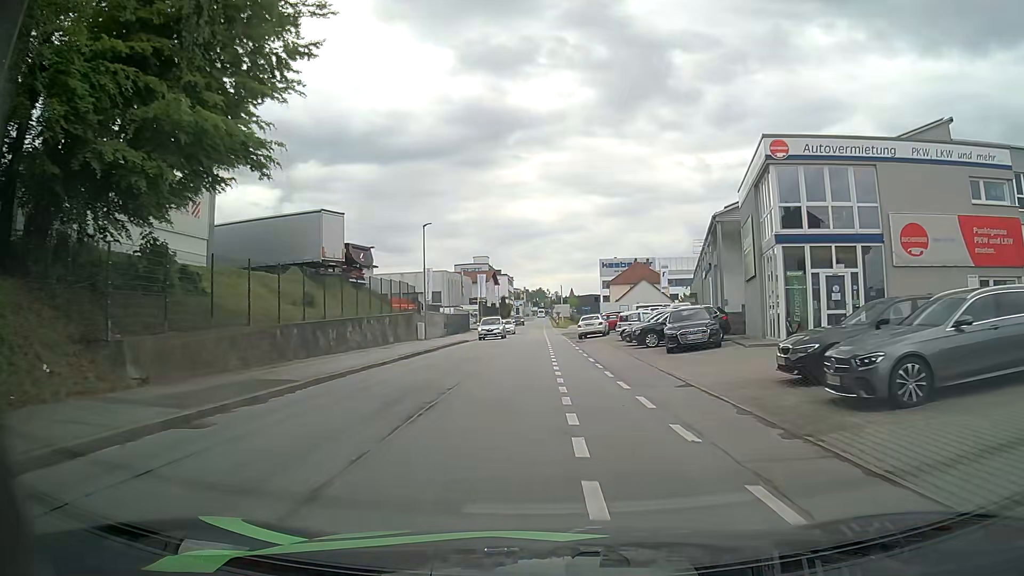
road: residential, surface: asphalt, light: Day
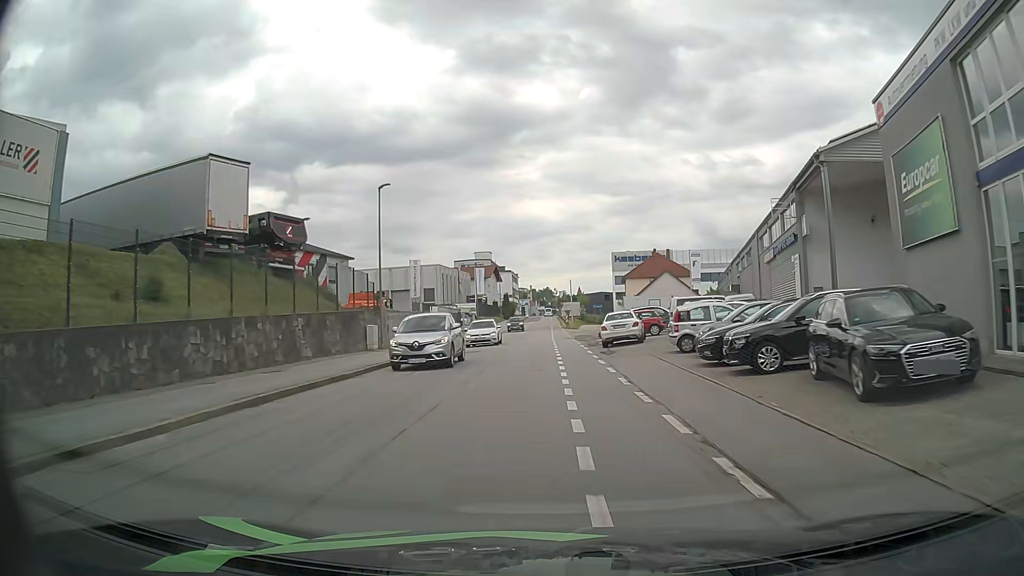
(-0.1, +14.3) m; 0°
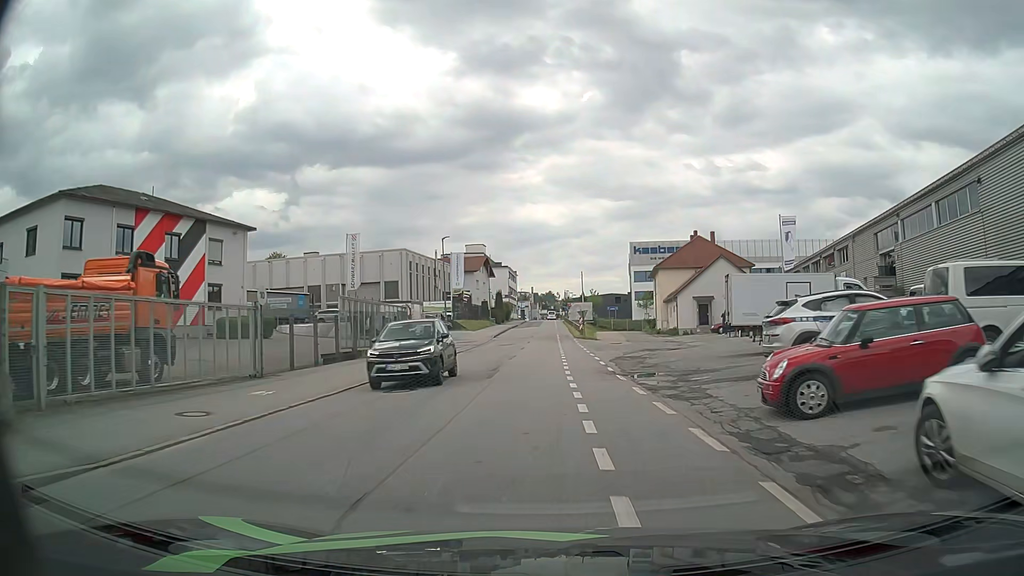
(-0.3, +27.7) m; -1°
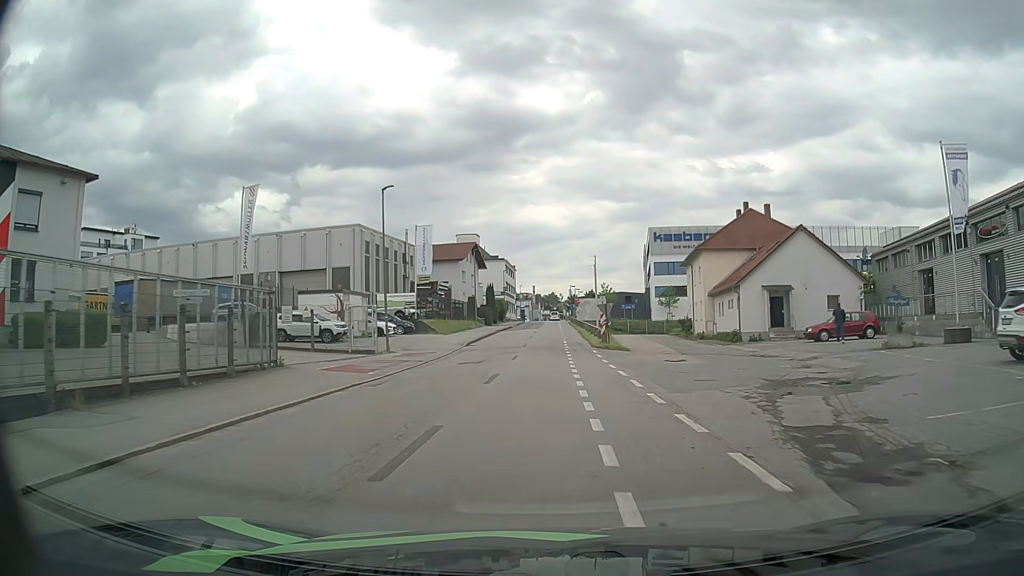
(+0.2, +20.3) m; +1°
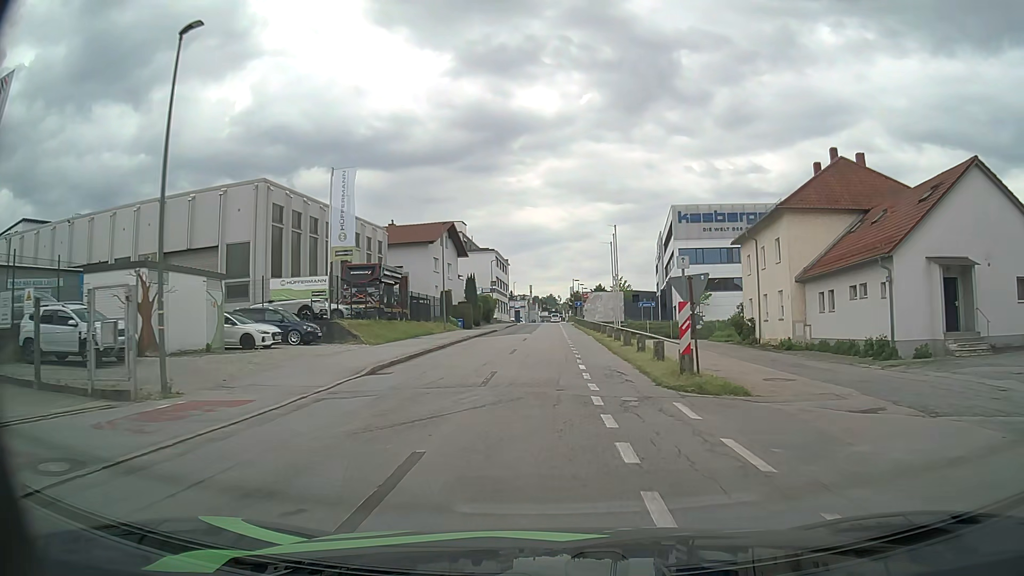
(-0.1, +20.3) m; 0°
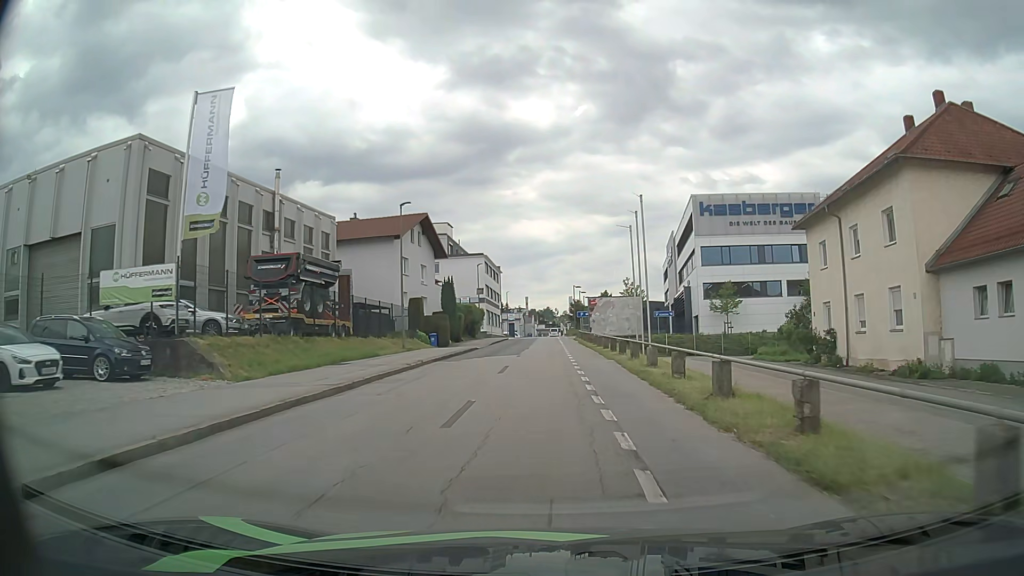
(0.0, +13.5) m; 0°
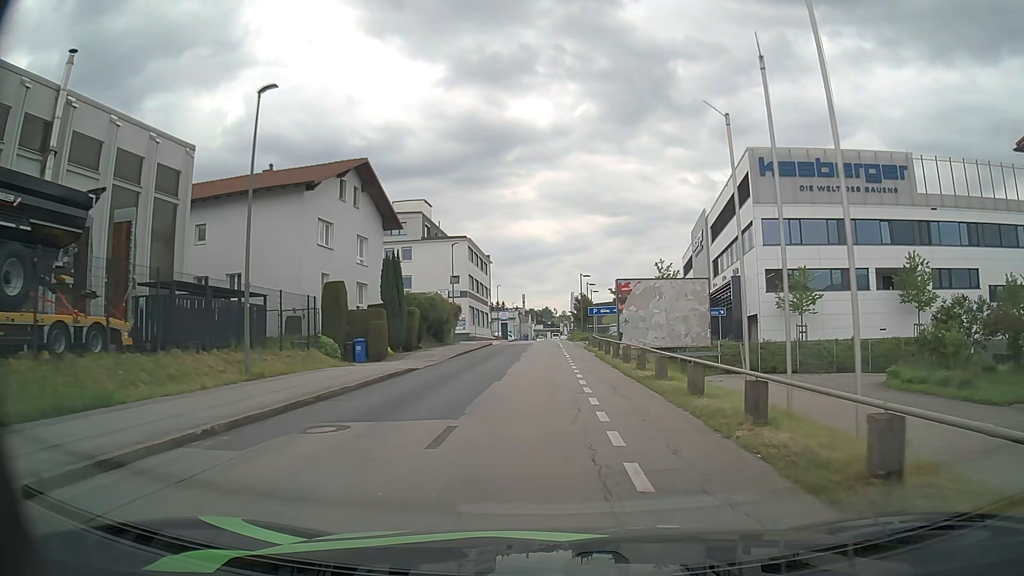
(0.0, +19.6) m; 0°
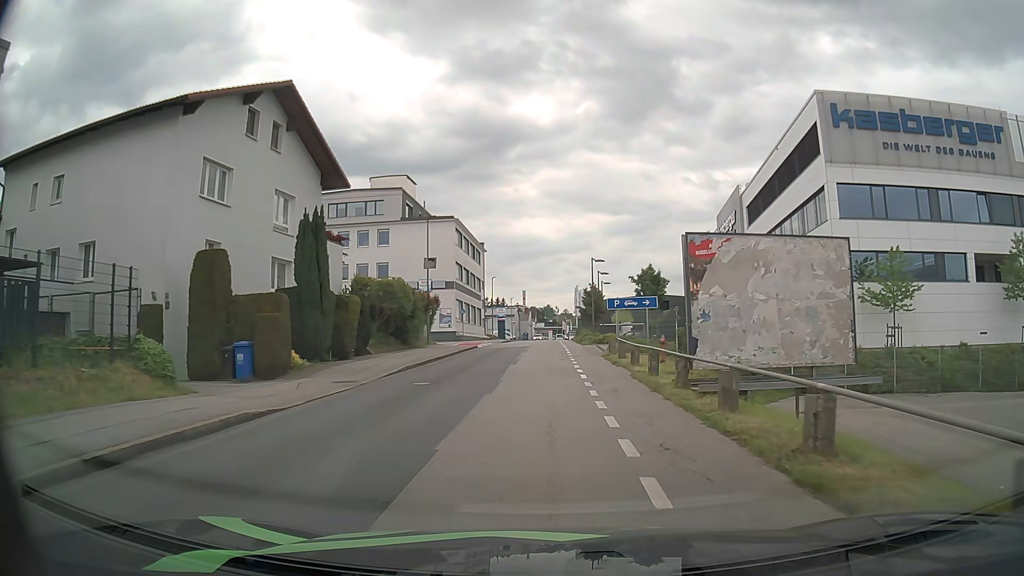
(-0.1, +12.7) m; -1°
(0, +10) (0, +20) (0, +30) (+1, +40) (+1, +50) (+1, +60) (+2, +70) (+2, +80) (+3, +90) (+3, +100) m
